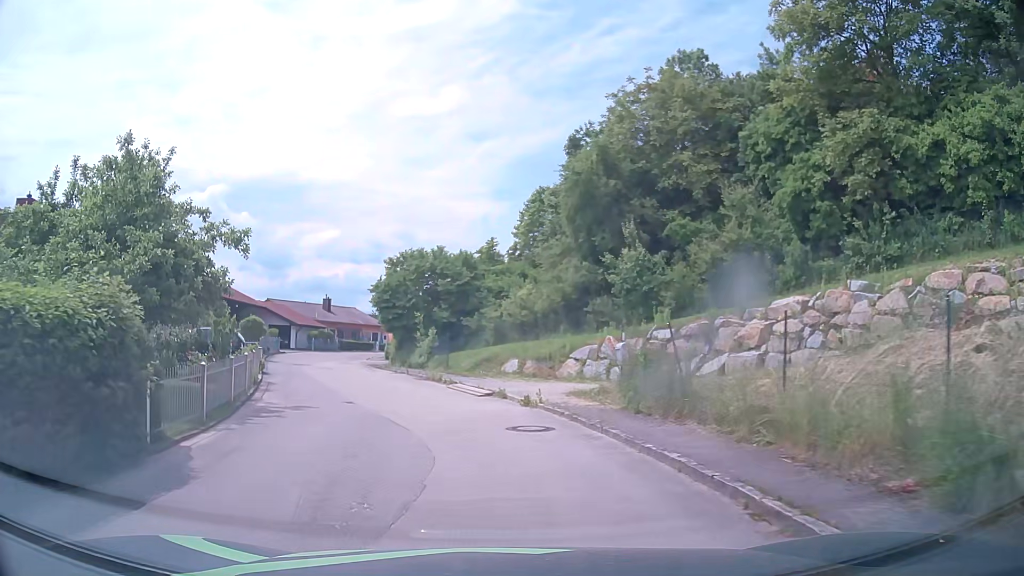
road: residential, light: Day
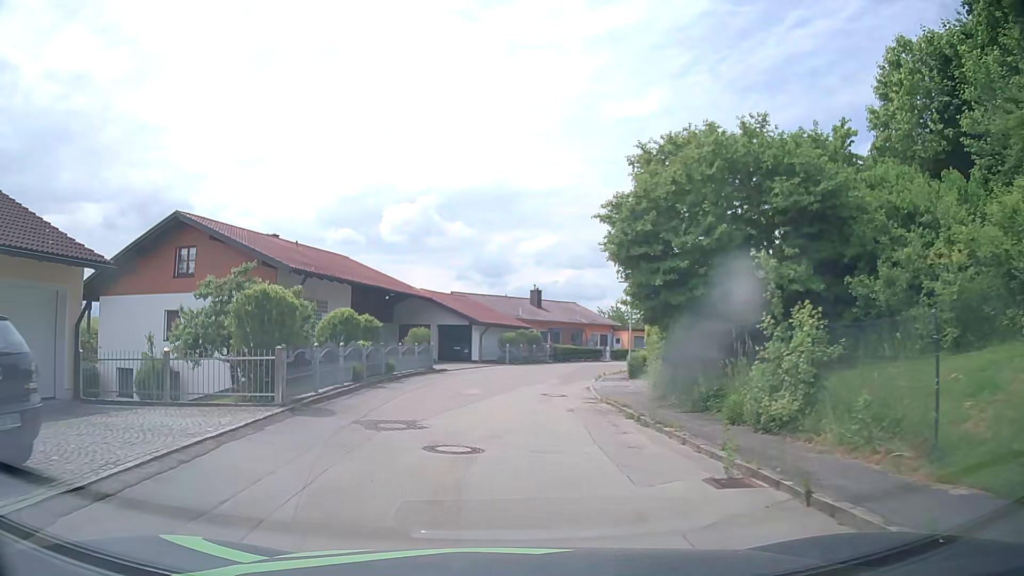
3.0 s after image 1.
(-4.2, +22.0) m; -19°
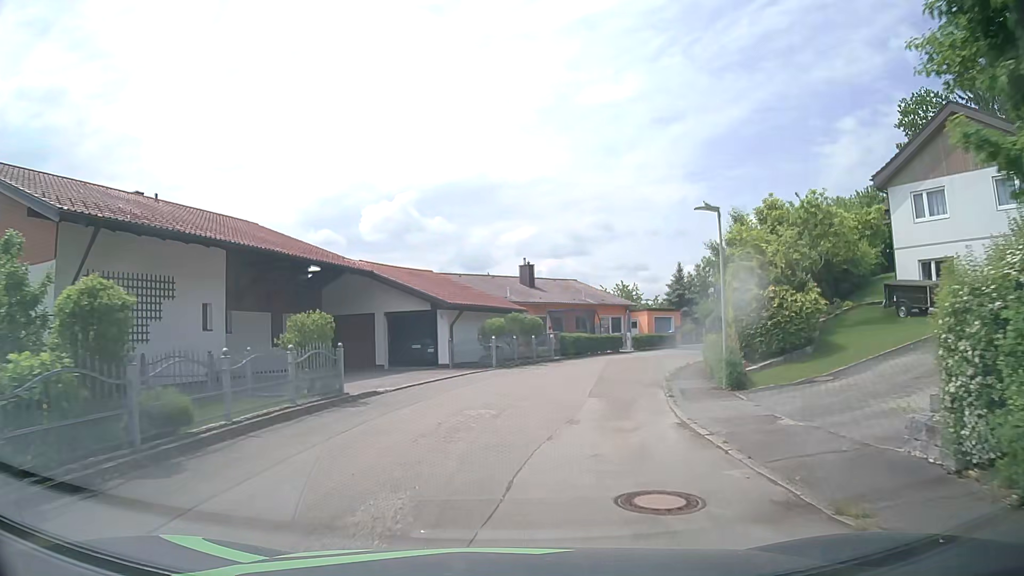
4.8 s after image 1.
(+0.1, +13.9) m; +1°
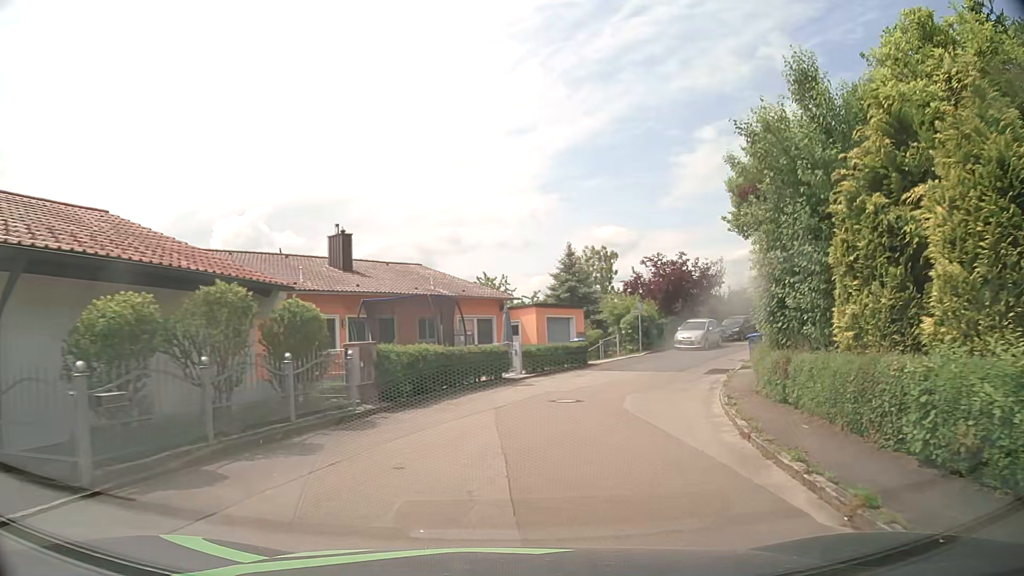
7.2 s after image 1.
(+1.7, +18.5) m; +12°
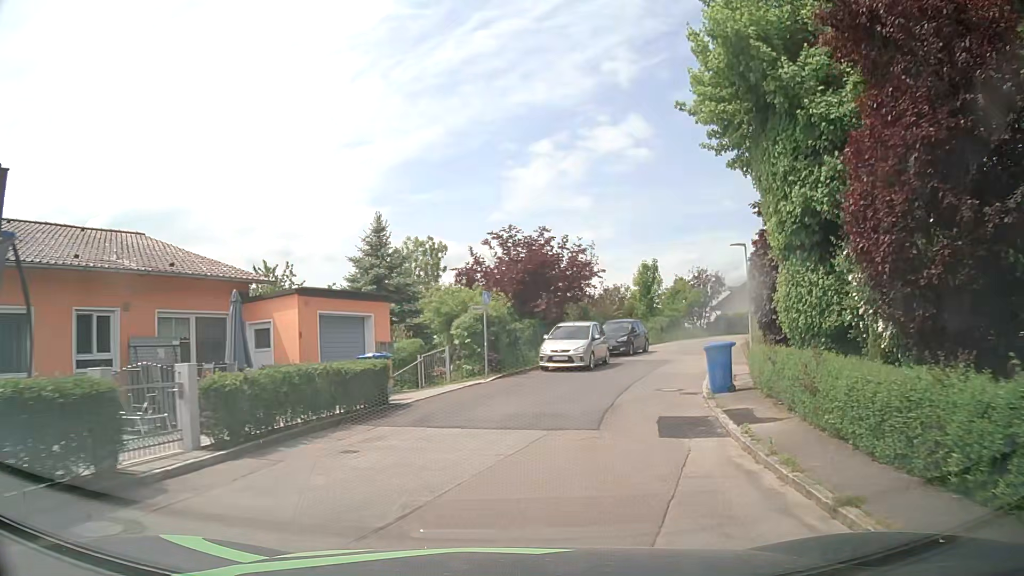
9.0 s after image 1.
(+1.9, +13.7) m; +14°
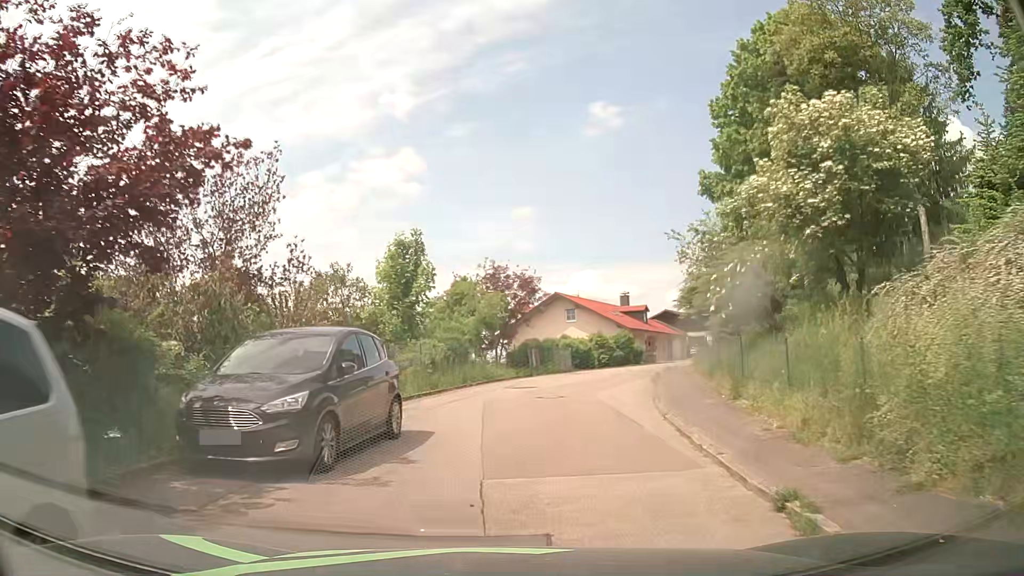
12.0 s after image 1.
(+4.5, +22.2) m; +20°
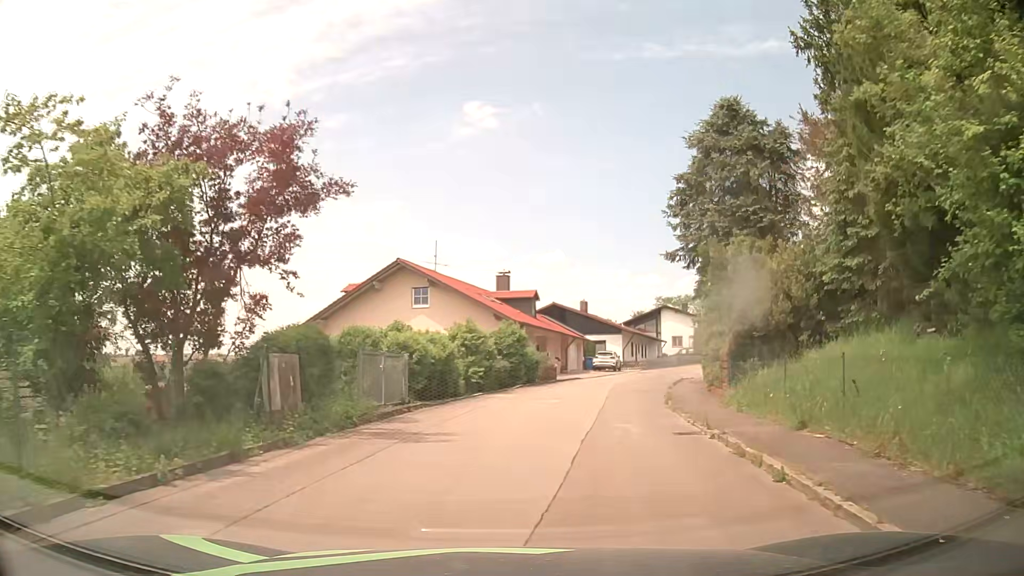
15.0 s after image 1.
(+2.6, +22.1) m; +14°
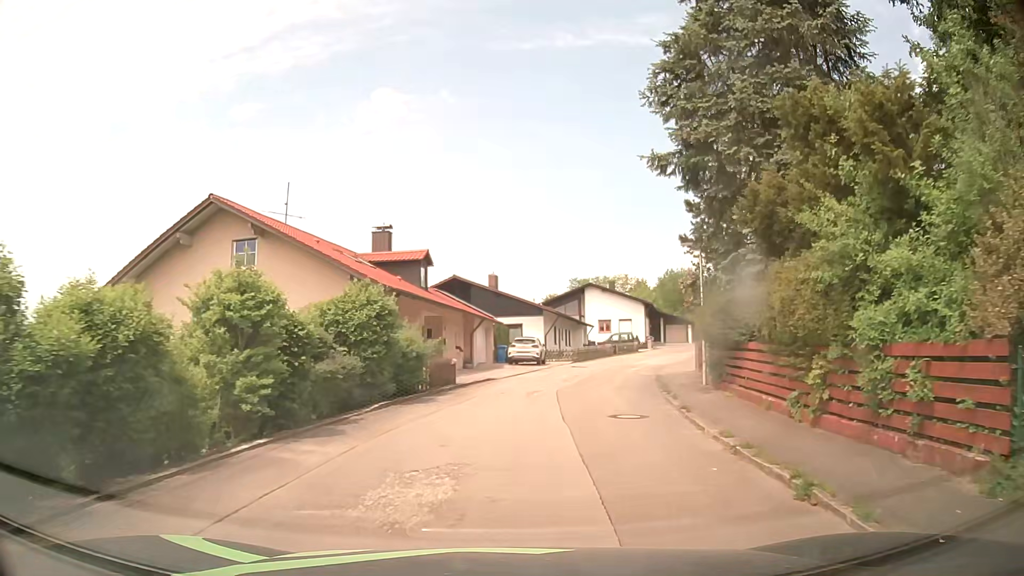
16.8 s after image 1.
(+0.9, +13.8) m; +8°
(0, +10) (+2, +20) (+3, +30) (+6, +39) (+9, +49) (+13, +58) (+18, +67) (+24, +75) (+30, +83) (+37, +90) m
